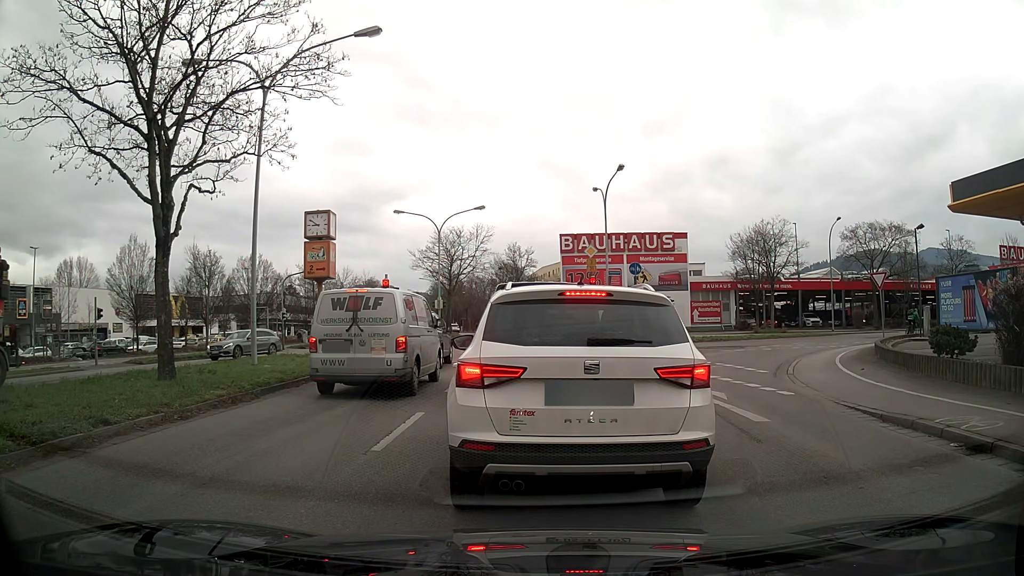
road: primary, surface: asphalt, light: Day
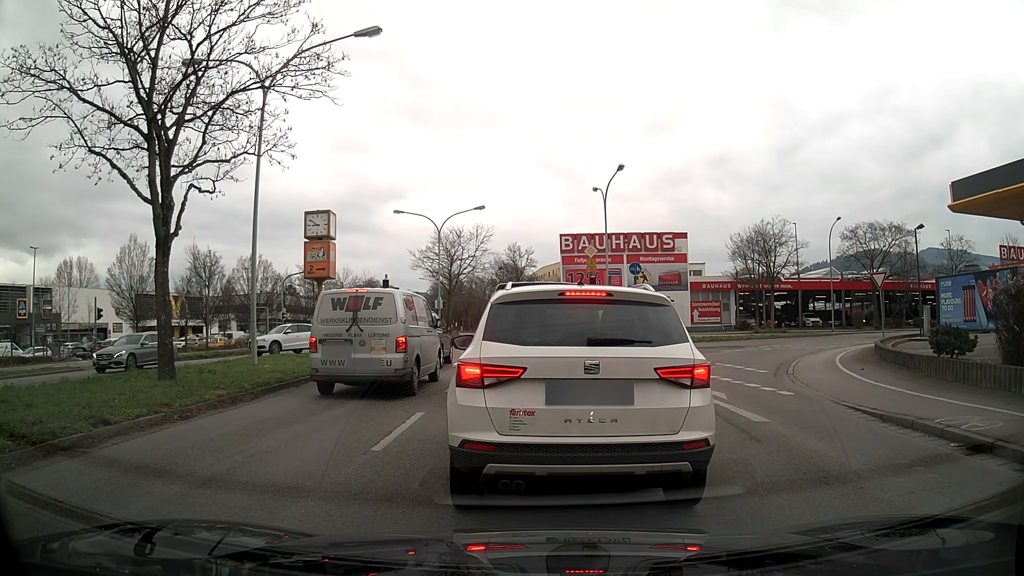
(0.0, 0.0) m; 0°
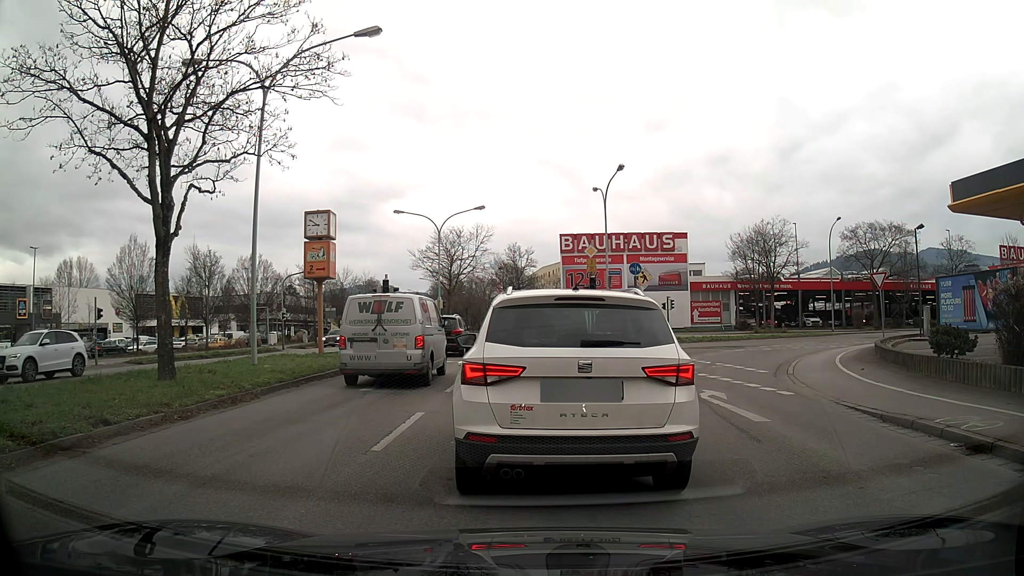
(0.0, 0.0) m; 0°
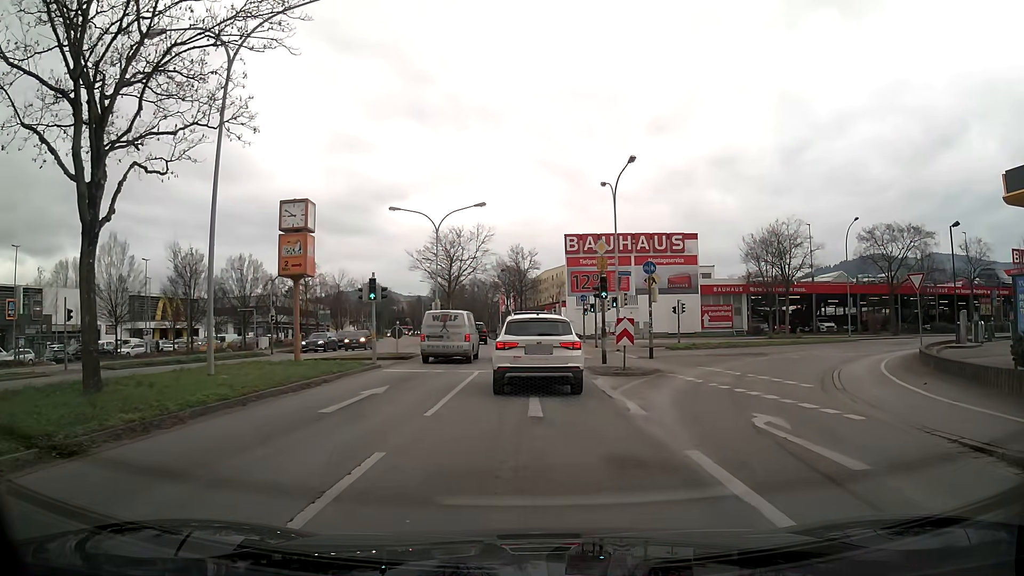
(0.0, +3.2) m; +1°
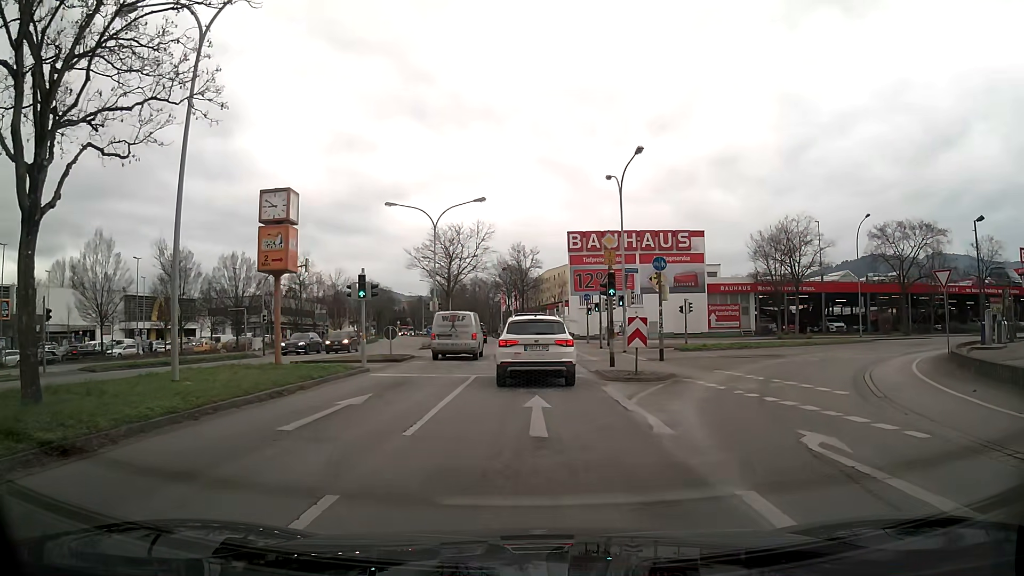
(0.0, +2.0) m; 0°
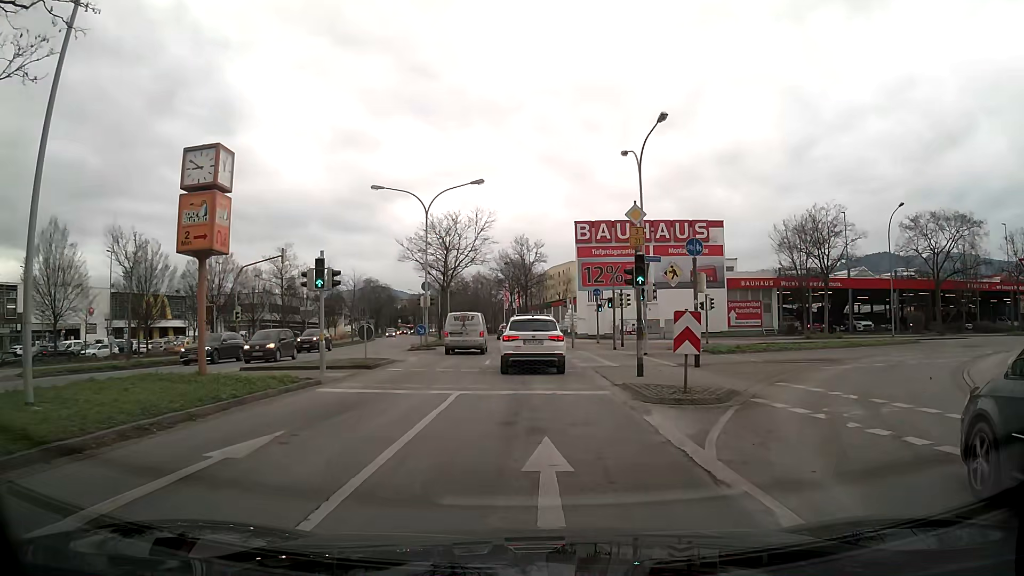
(0.0, +5.3) m; 0°
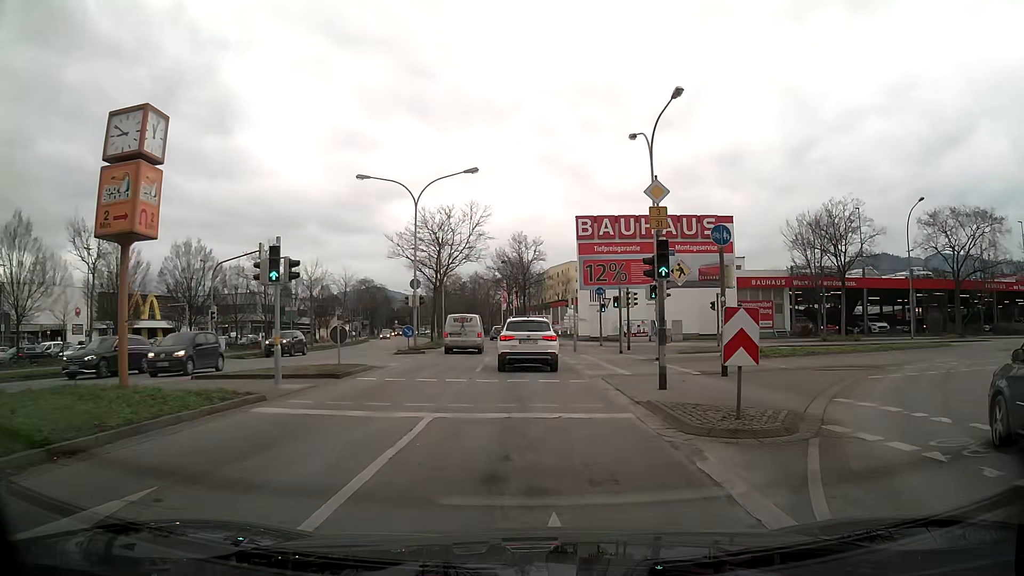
(0.0, +3.4) m; -1°
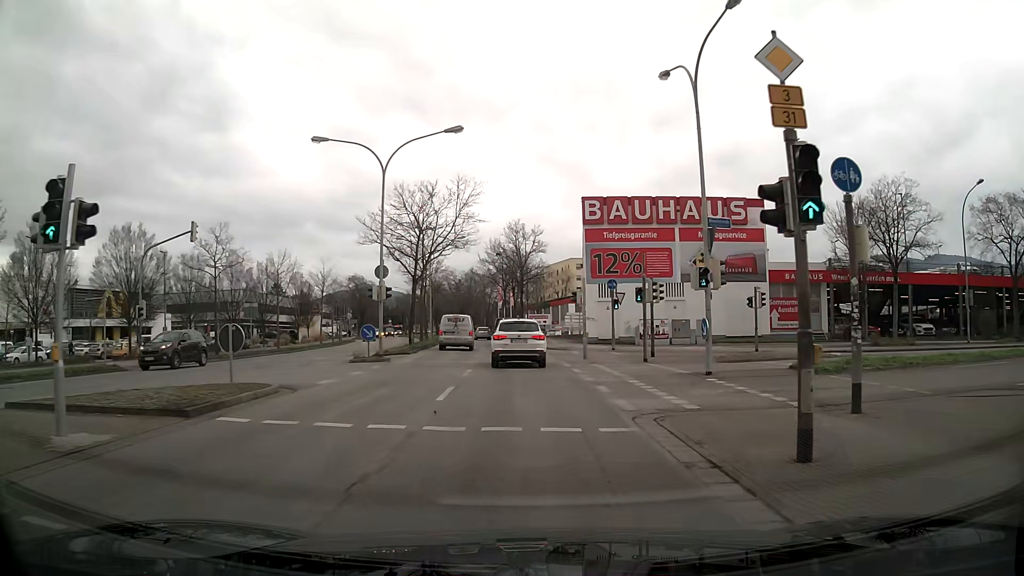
(0.0, +8.0) m; +1°
(0, +10) (0, +20) (-1, +30) (-1, +40) (-2, +50) (-3, +60) (-5, +70) (-6, +80) (-8, +90) (-10, +99) m
